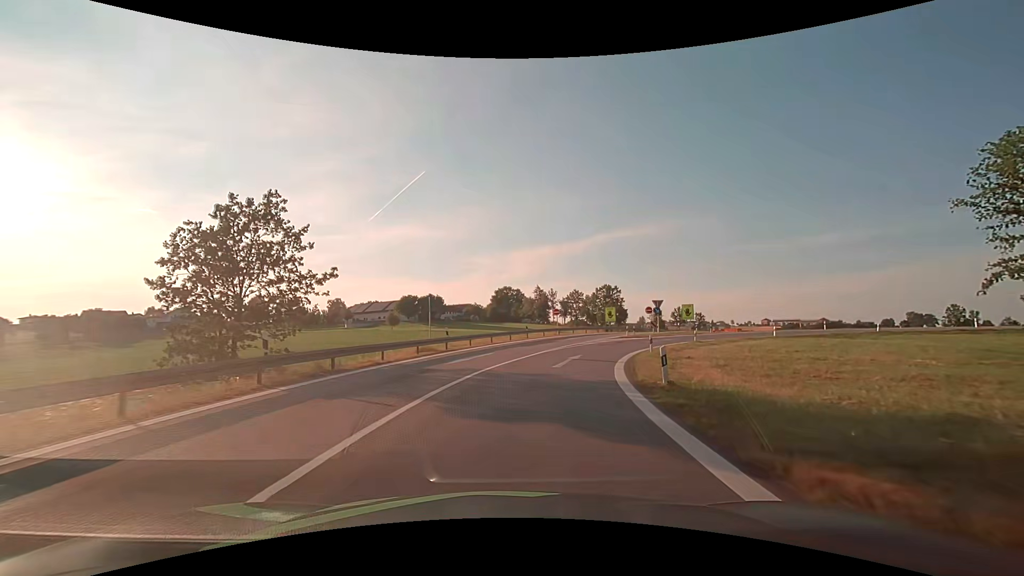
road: motorway_link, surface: asphalt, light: Day
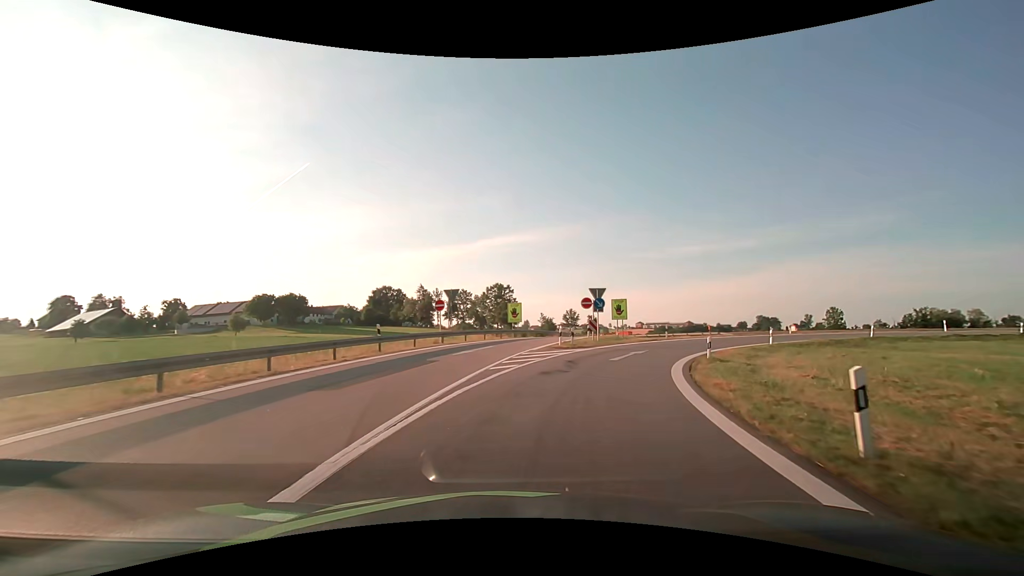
(+1.8, +20.7) m; +13°
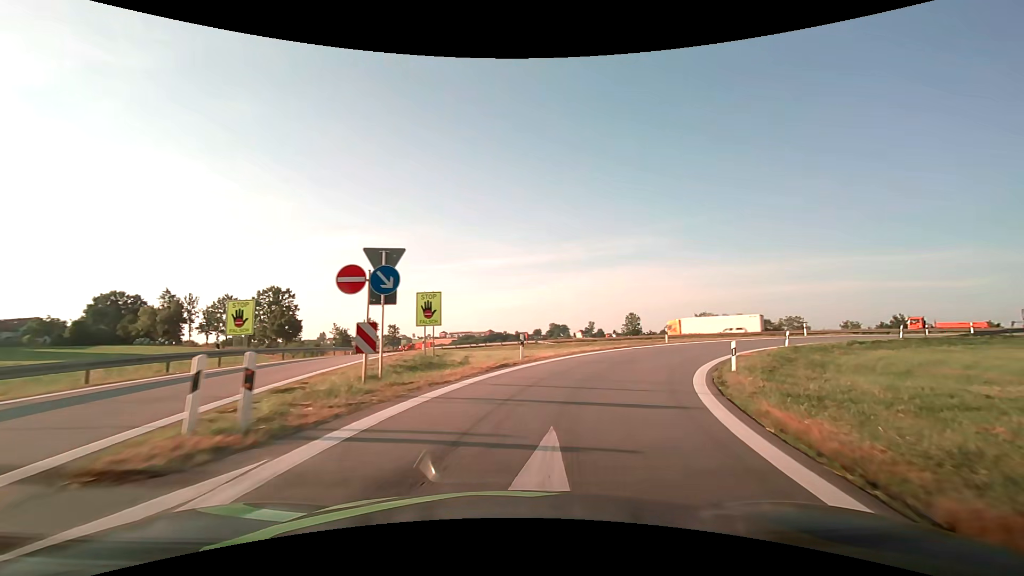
(+3.5, +19.6) m; +21°
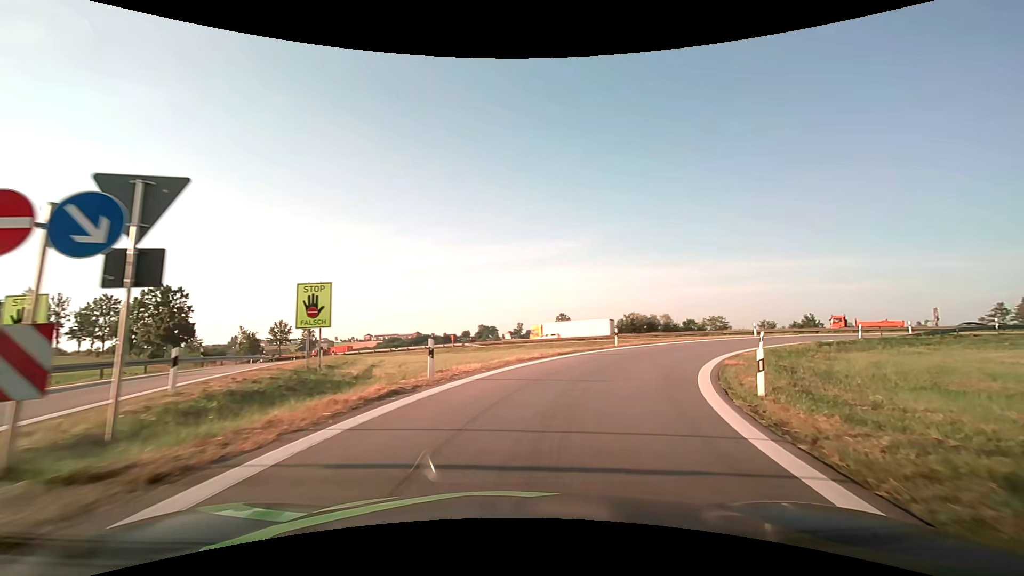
(+0.5, +6.5) m; +9°
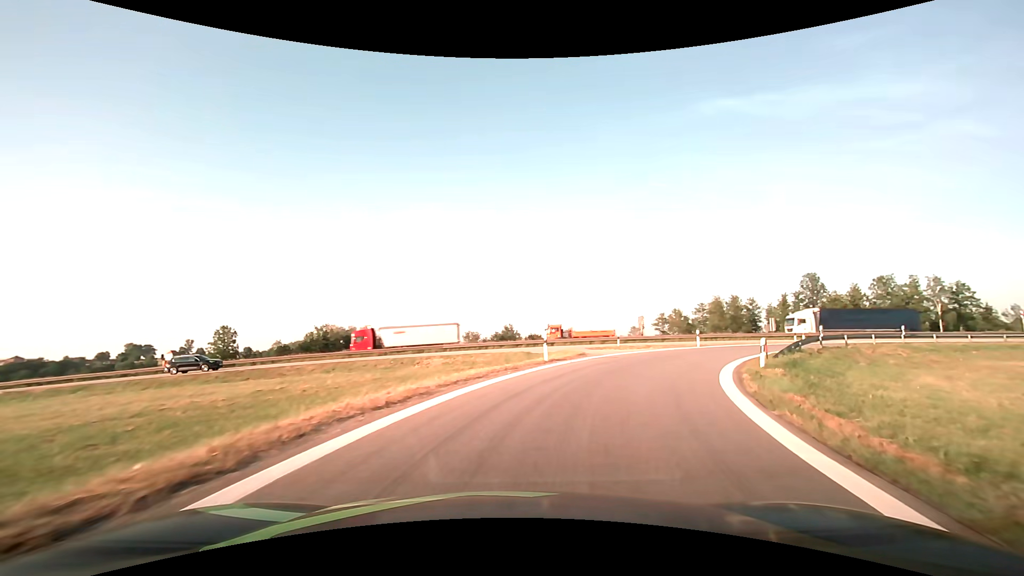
(+6.9, +24.3) m; +33°
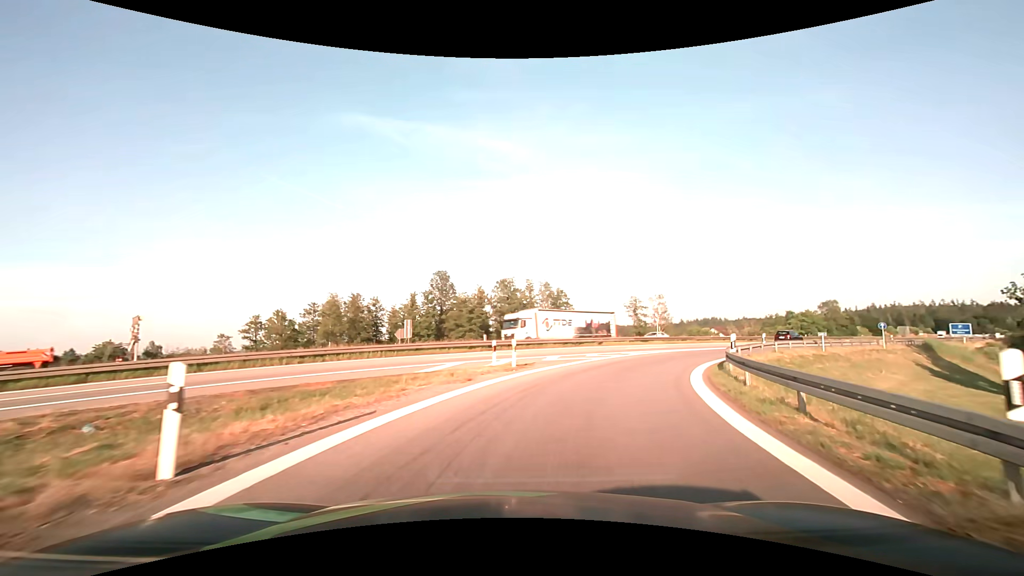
(+10.8, +27.9) m; +42°
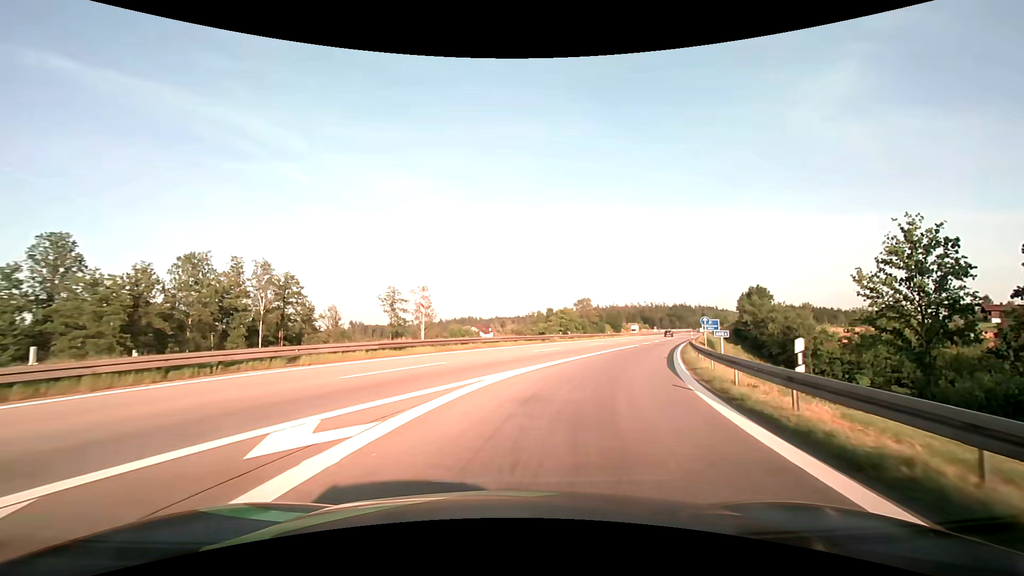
(+6.3, +24.3) m; +27°
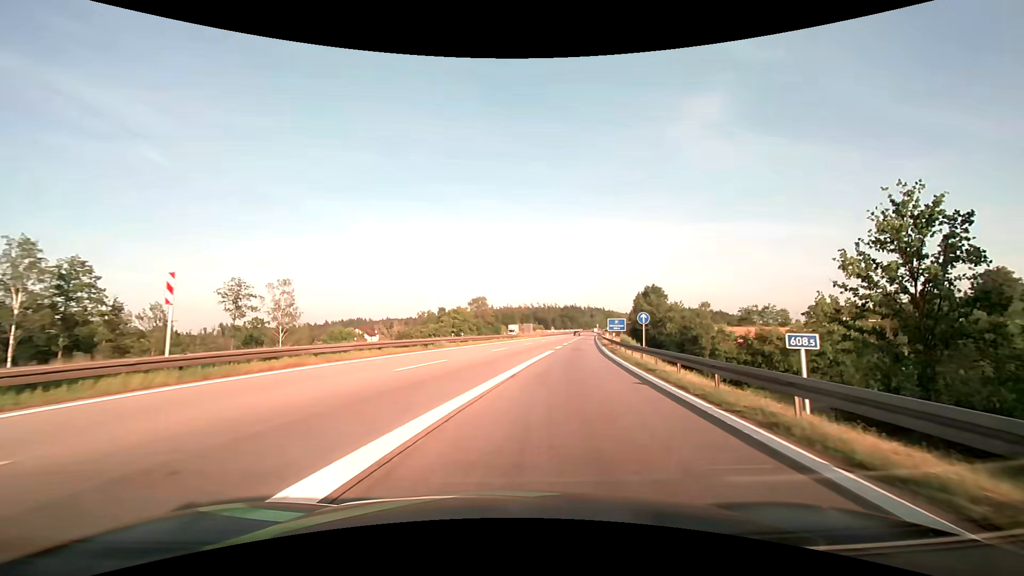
(+1.5, +13.5) m; +12°
(+1, +10) (+2, +20) (+3, +30) (+5, +40) (+7, +49) (+9, +59) (+10, +69) (+12, +79) (+13, +89) (+15, +99) m
